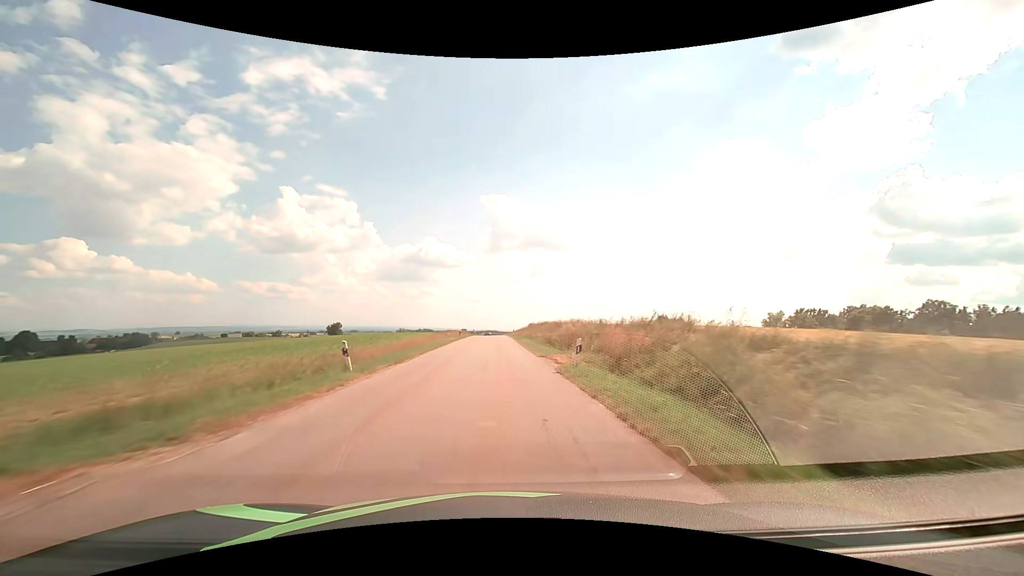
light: Day
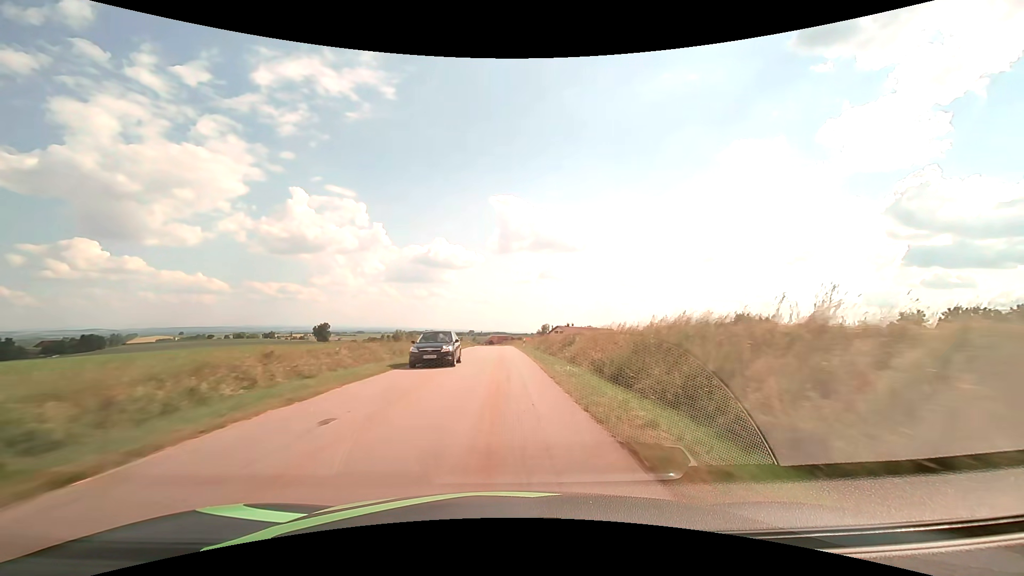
(-1.2, +67.1) m; -1°
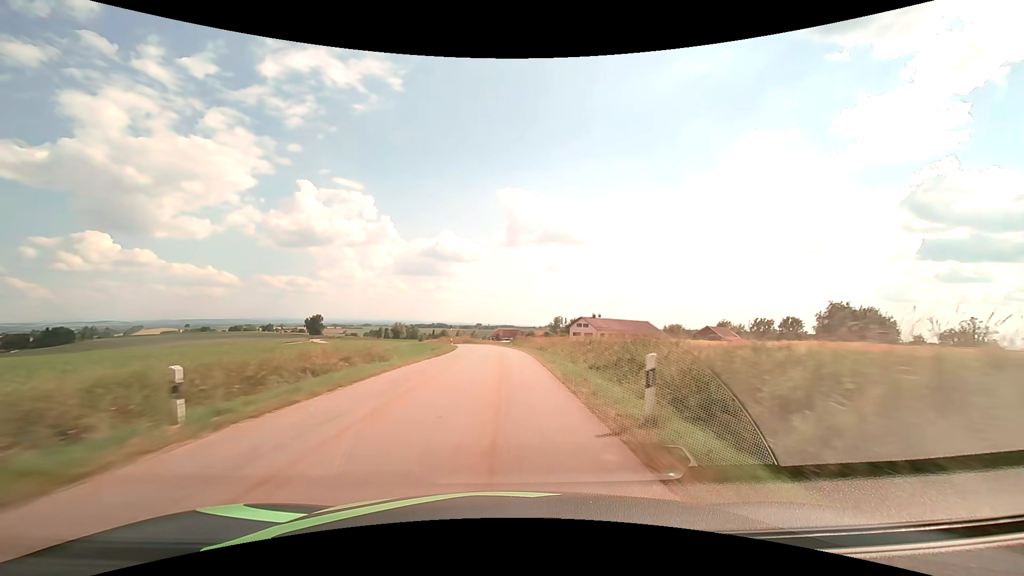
(-0.1, +41.5) m; -1°
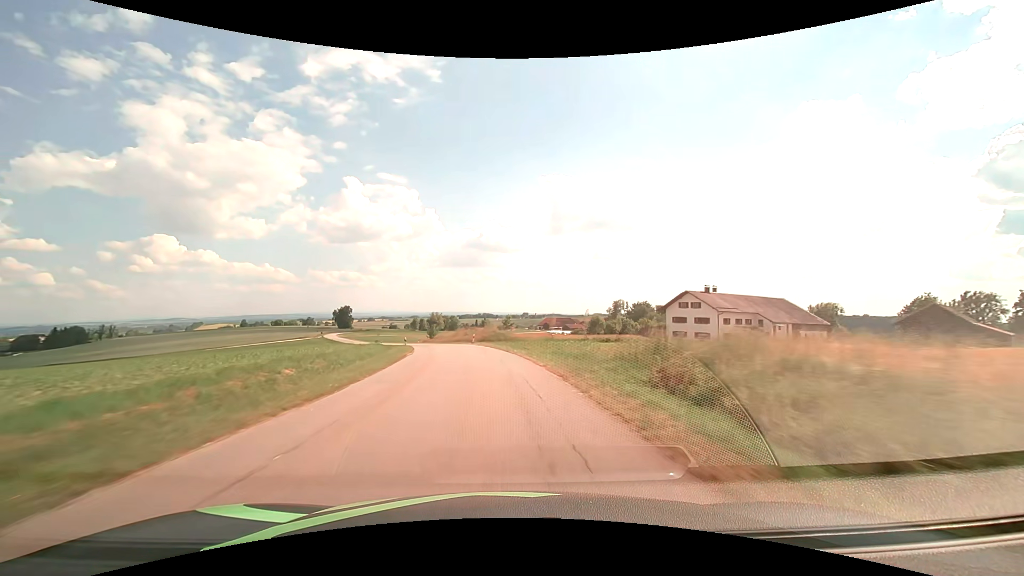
(-1.3, +56.2) m; -4°
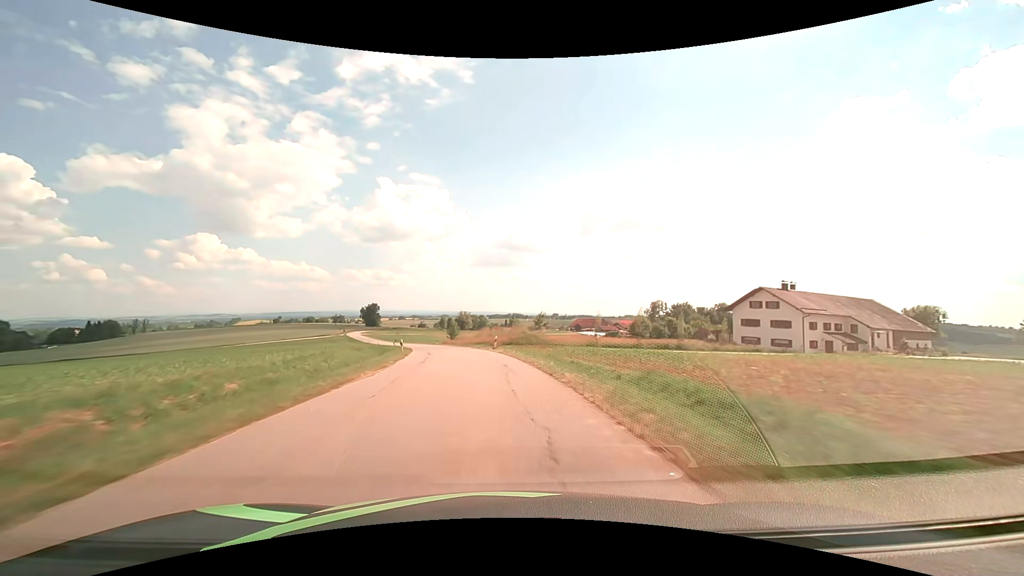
(-0.4, +14.2) m; -3°
(0, +10) (-1, +20) (-2, +30) (-4, +40) (-6, +50) (-8, +59) (-10, +69) (-13, +79) (-16, +88) (-19, +98) m
